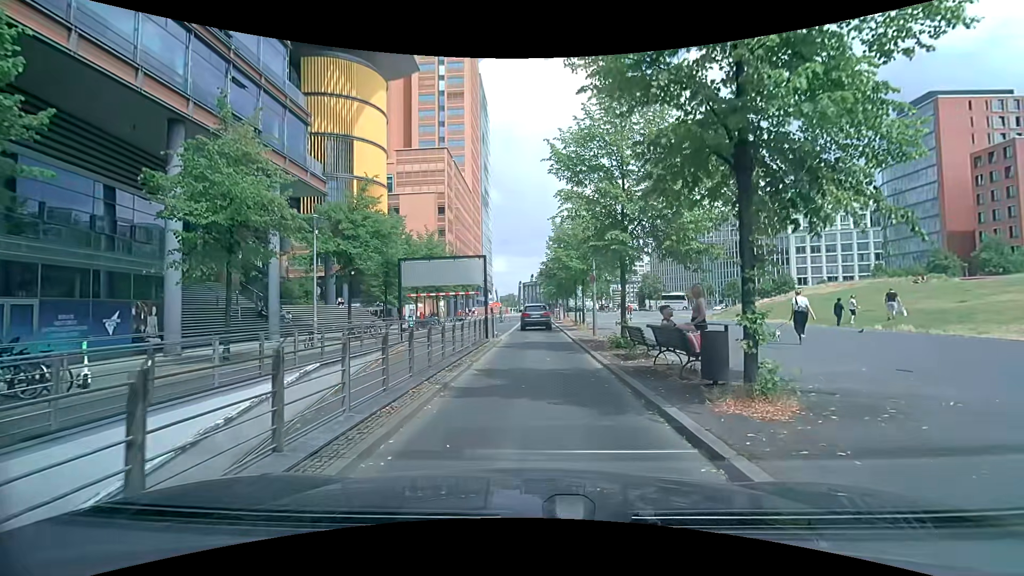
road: residential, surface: asphalt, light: Day
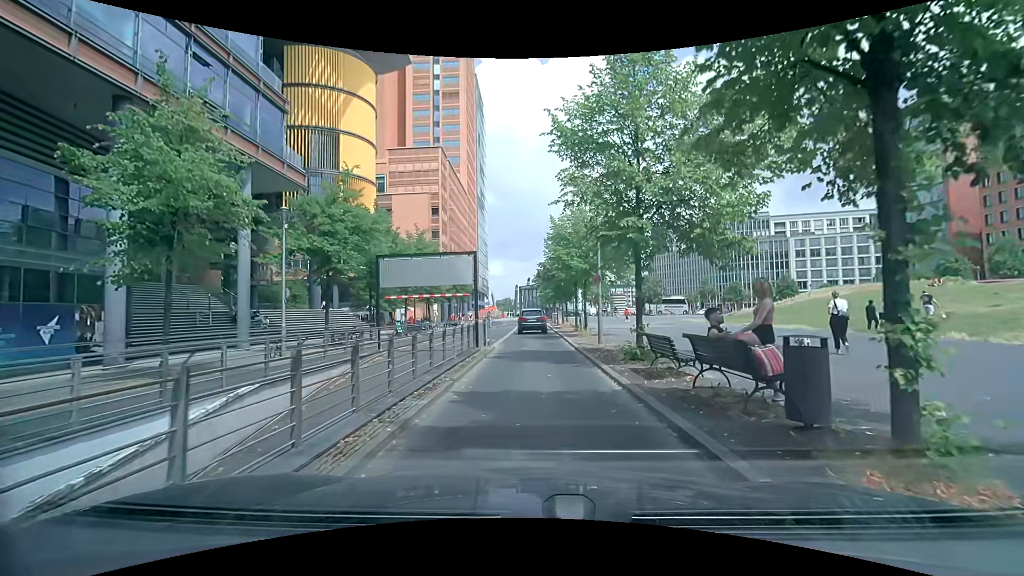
(+0.1, +2.8) m; +2°
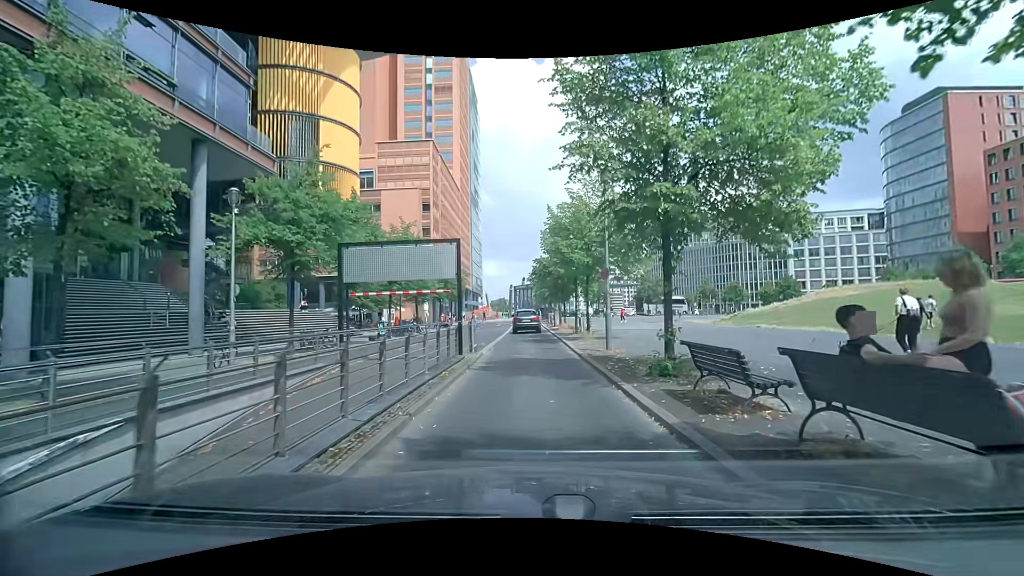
(0.0, +3.2) m; +1°
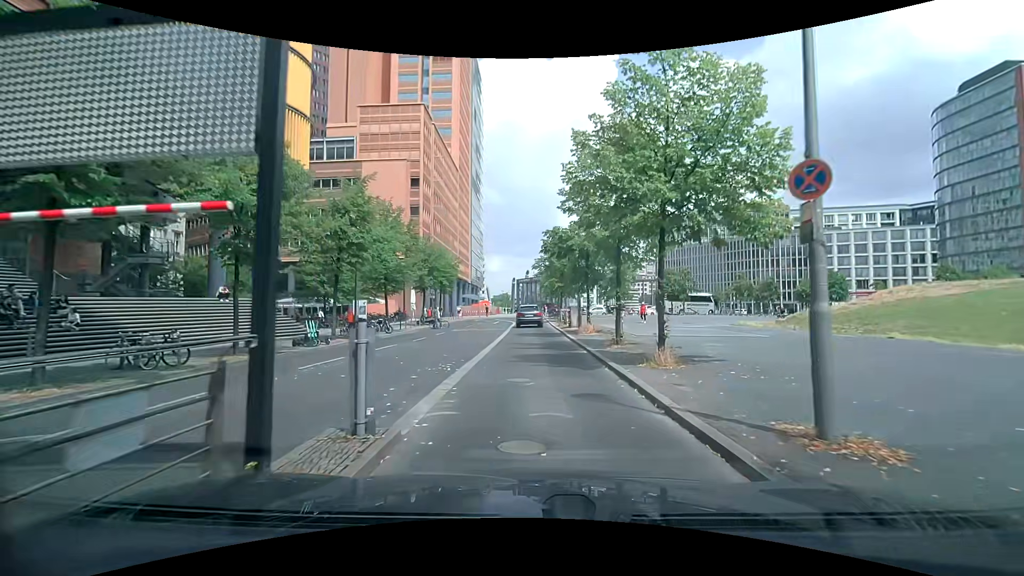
(-0.2, +11.6) m; -1°
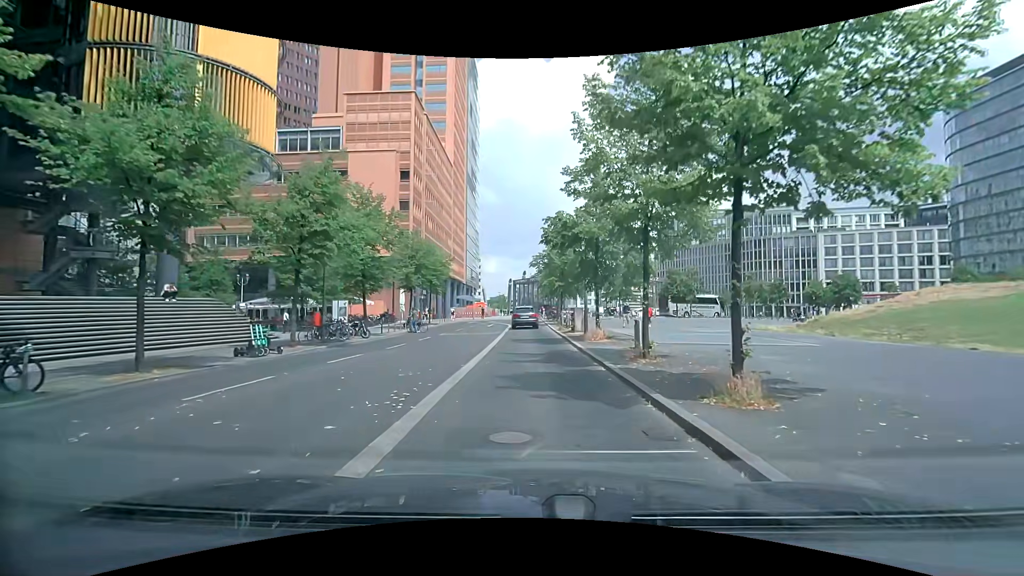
(0.0, +4.1) m; +1°
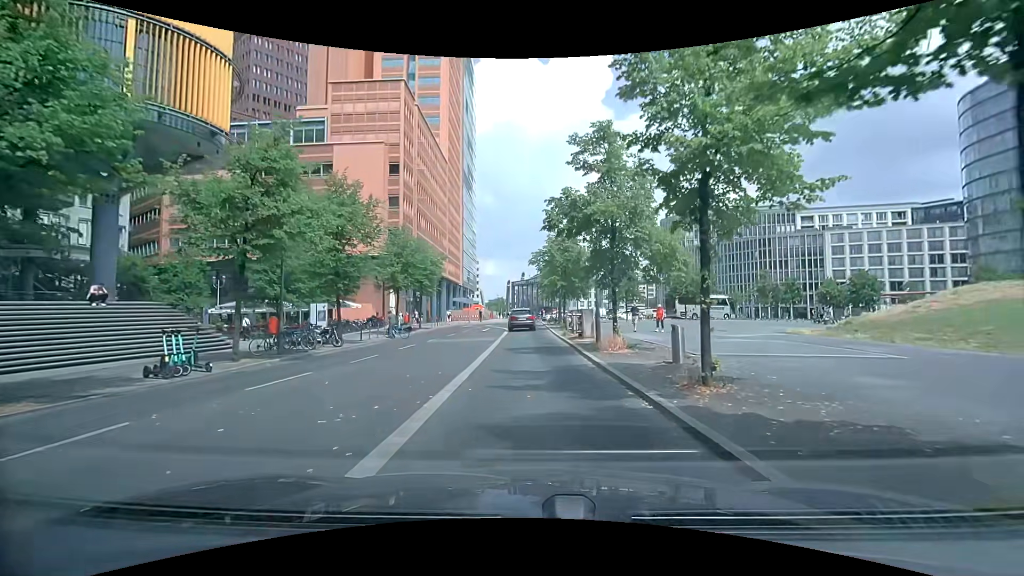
(0.0, +4.2) m; 0°
